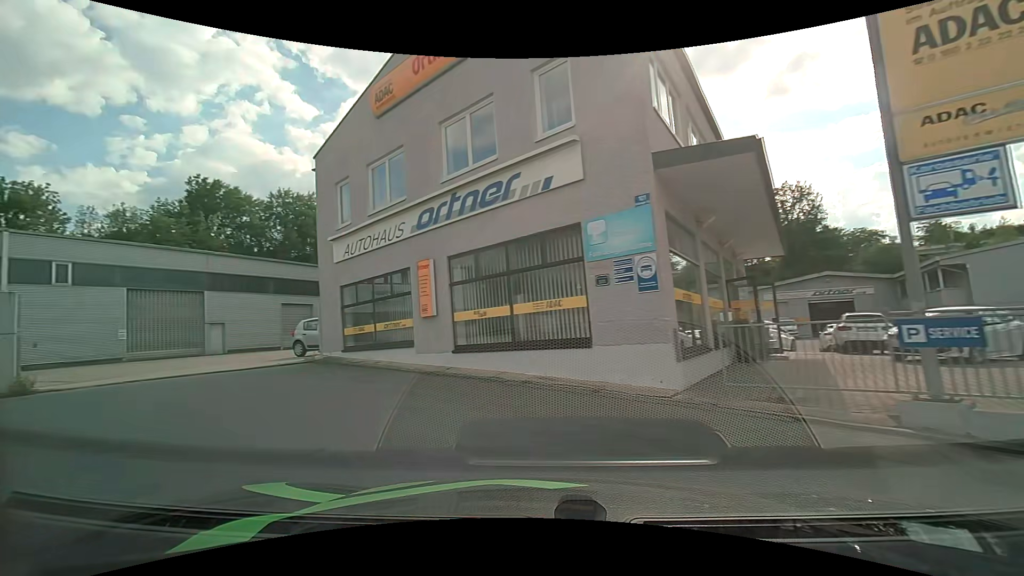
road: residential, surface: asphalt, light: Day
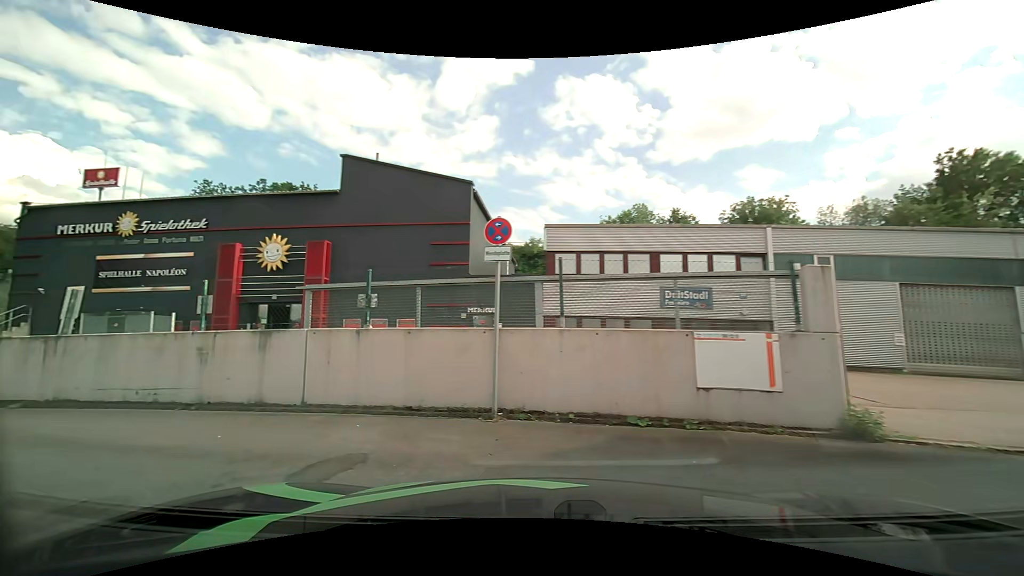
(-4.1, +5.6) m; -75°
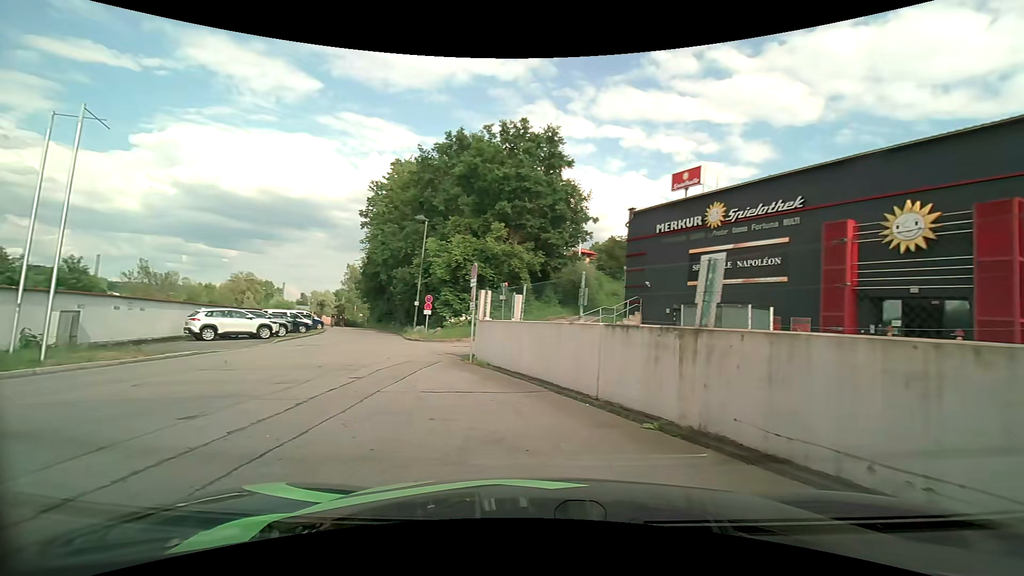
(-3.0, +5.2) m; -59°
(-2, +10) (-6, +19) (-9, +28) (-12, +38) (-15, +47) (-19, +57) (-23, +66) (-27, +75) (-30, +84) (-32, +94) m
